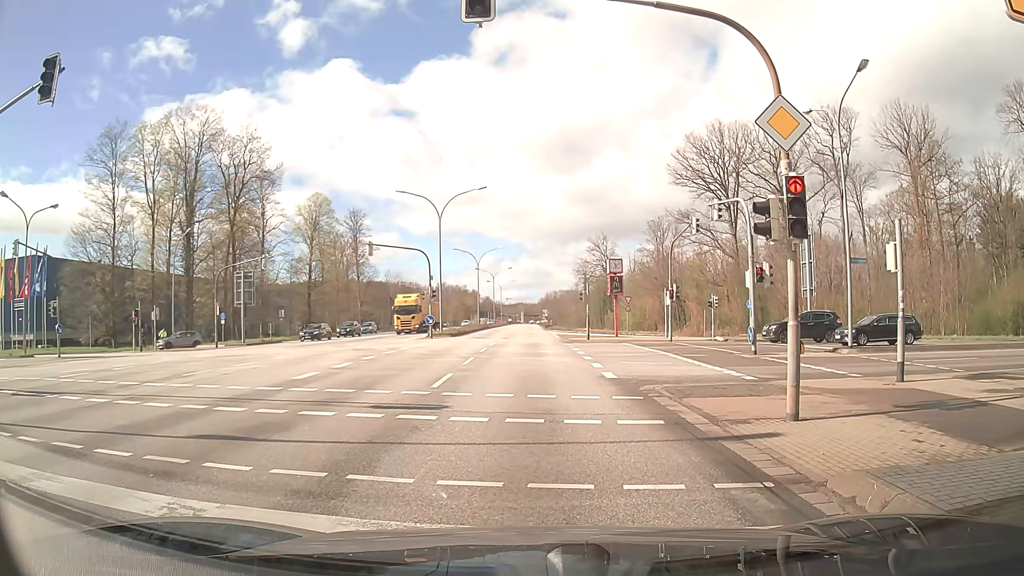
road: primary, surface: asphalt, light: Day
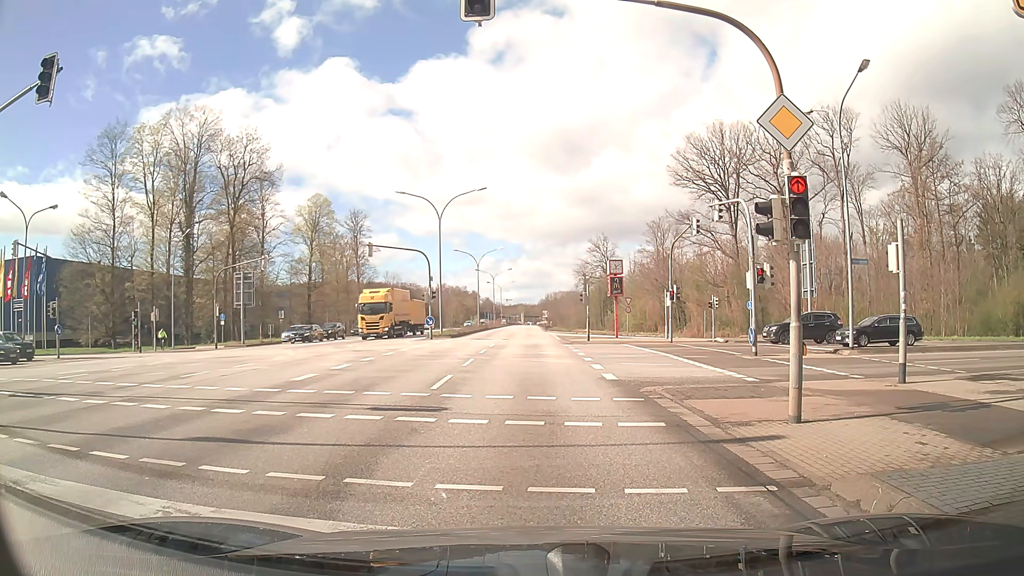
(0.0, +0.2) m; 0°
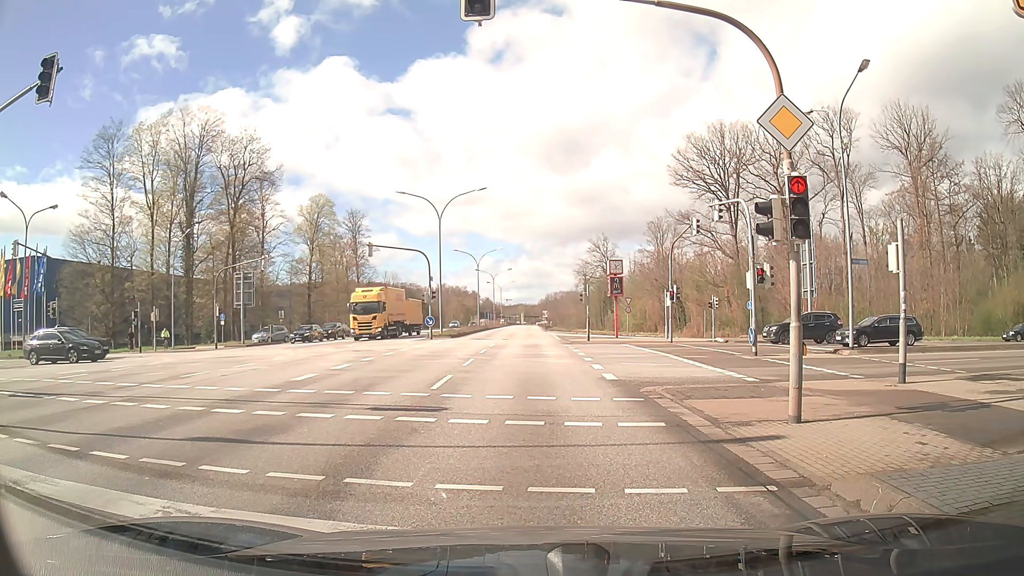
(0.0, 0.0) m; 0°
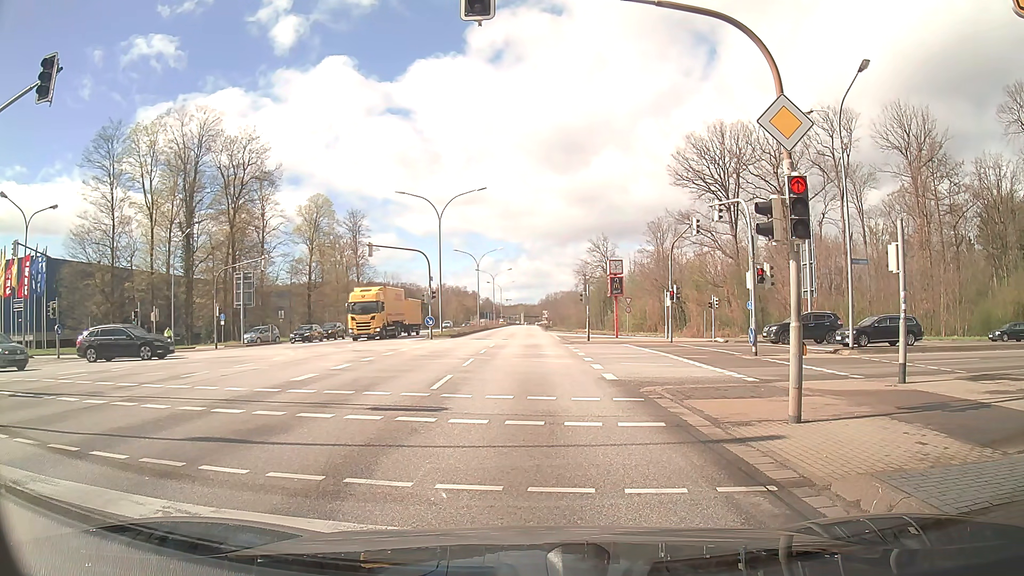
(0.0, 0.0) m; 0°
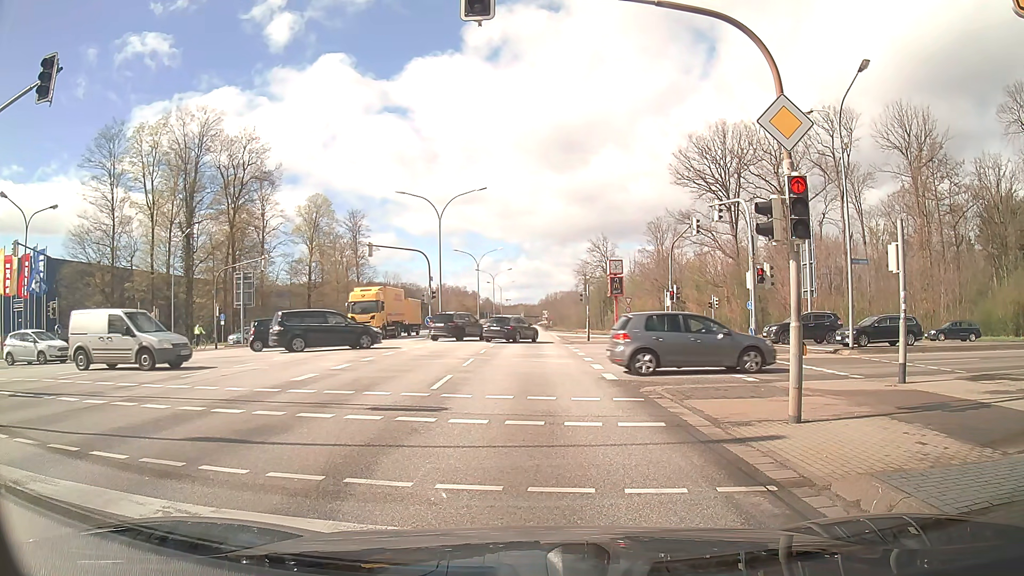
(0.0, 0.0) m; 0°
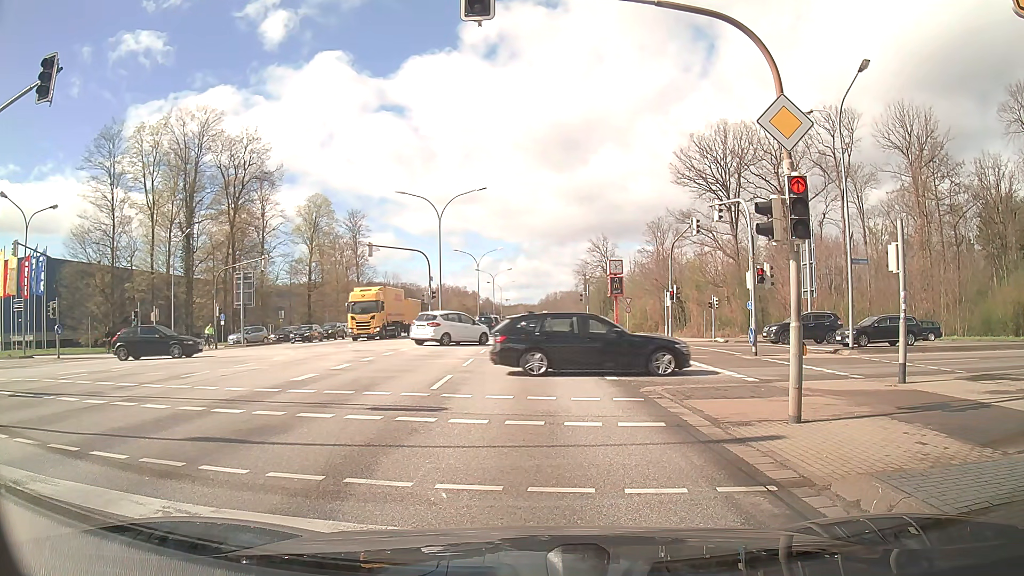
(0.0, 0.0) m; 0°
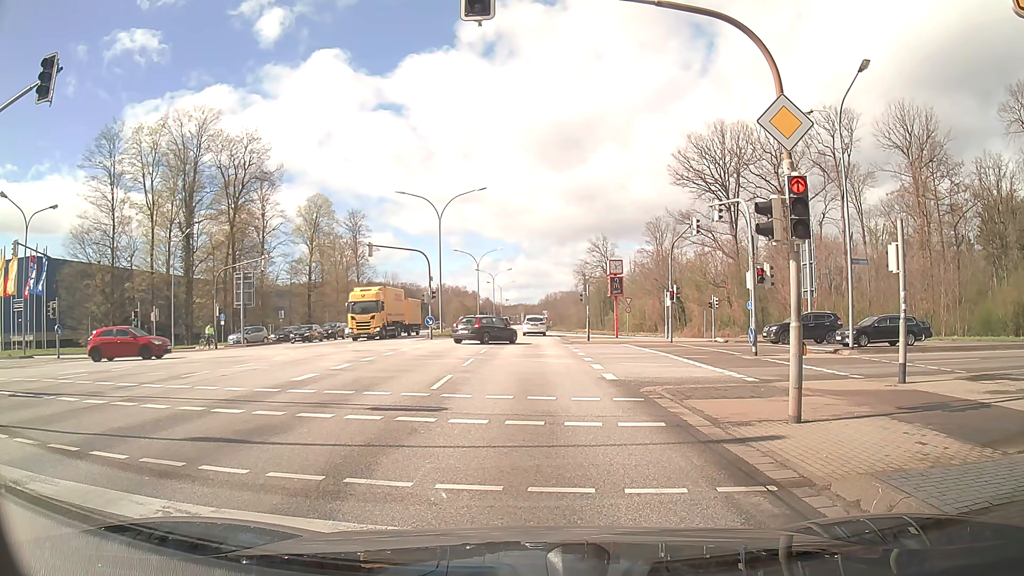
(0.0, 0.0) m; 0°
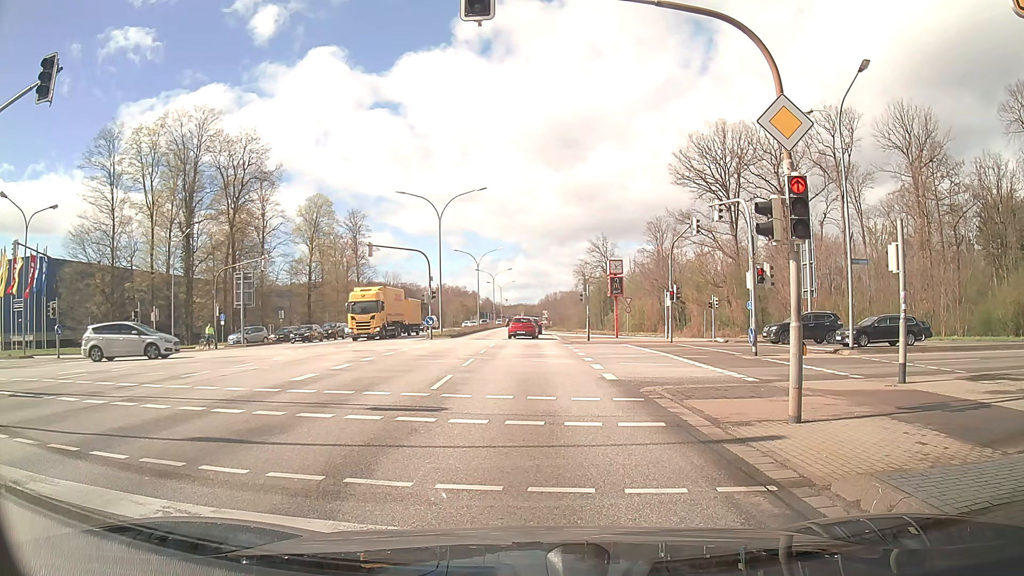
(0.0, 0.0) m; 0°
(0, +10) (0, +20) (0, +30) (+1, +40) (+1, +50) (+1, +60) (+1, +70) (+1, +80) (+1, +90) (+1, +100) m
